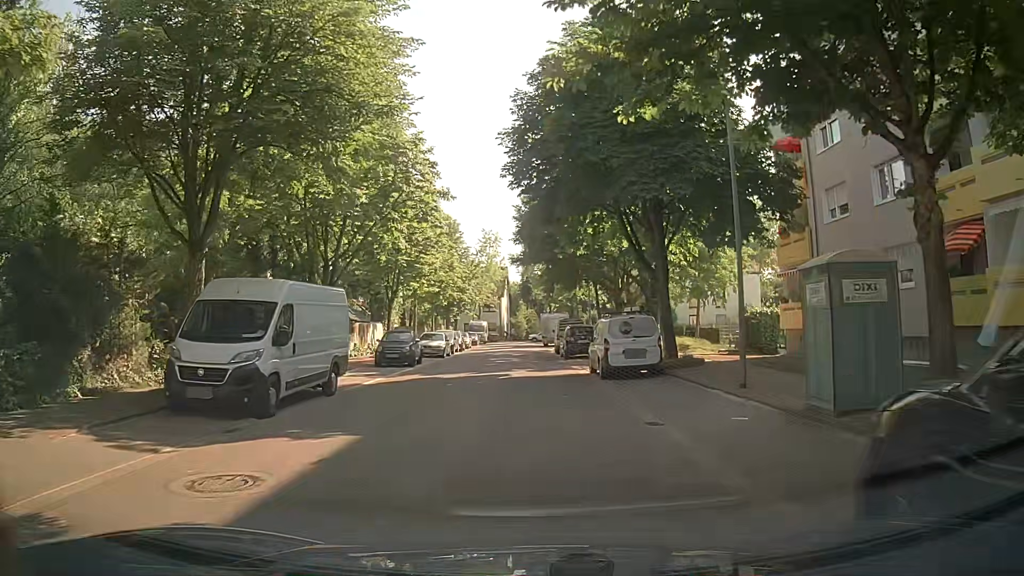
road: residential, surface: asphalt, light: Day
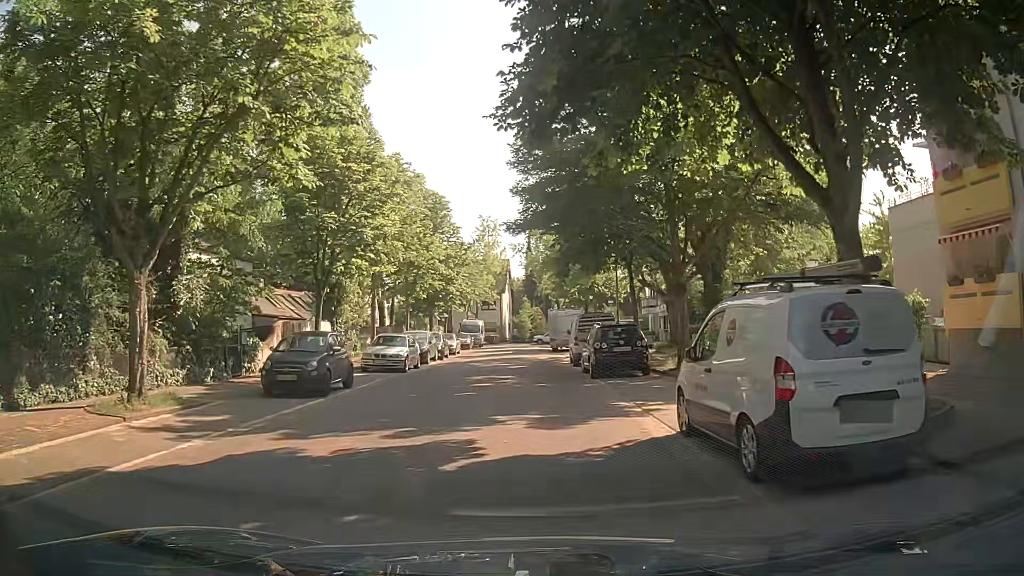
(-0.4, +12.5) m; -2°
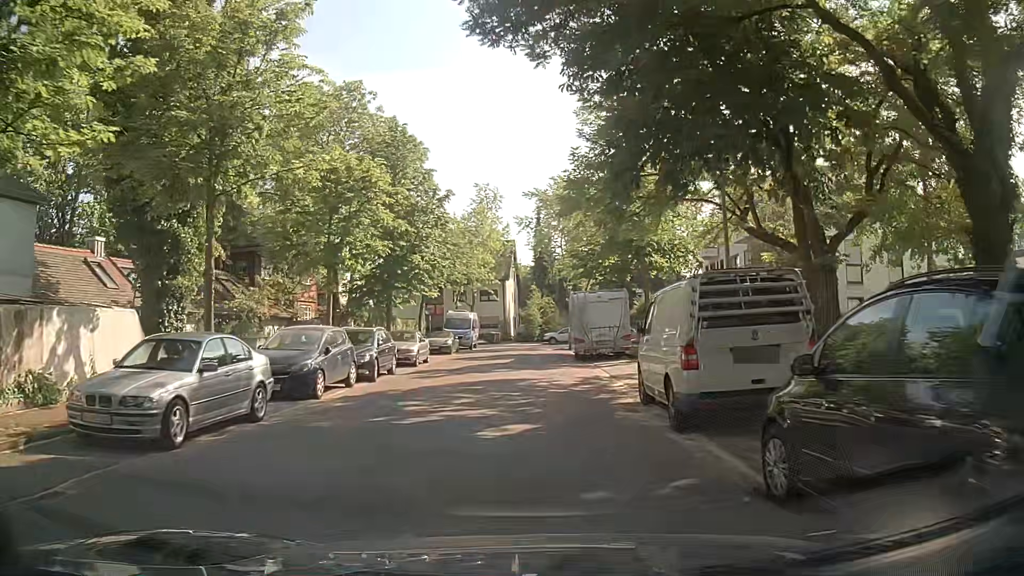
(-0.1, +17.2) m; 0°
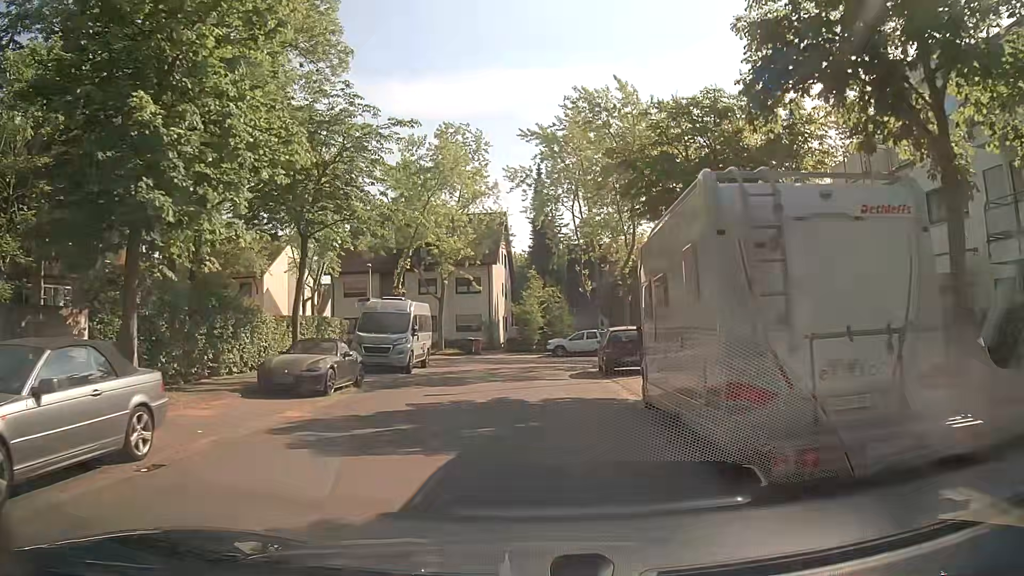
(-0.2, +21.5) m; 0°
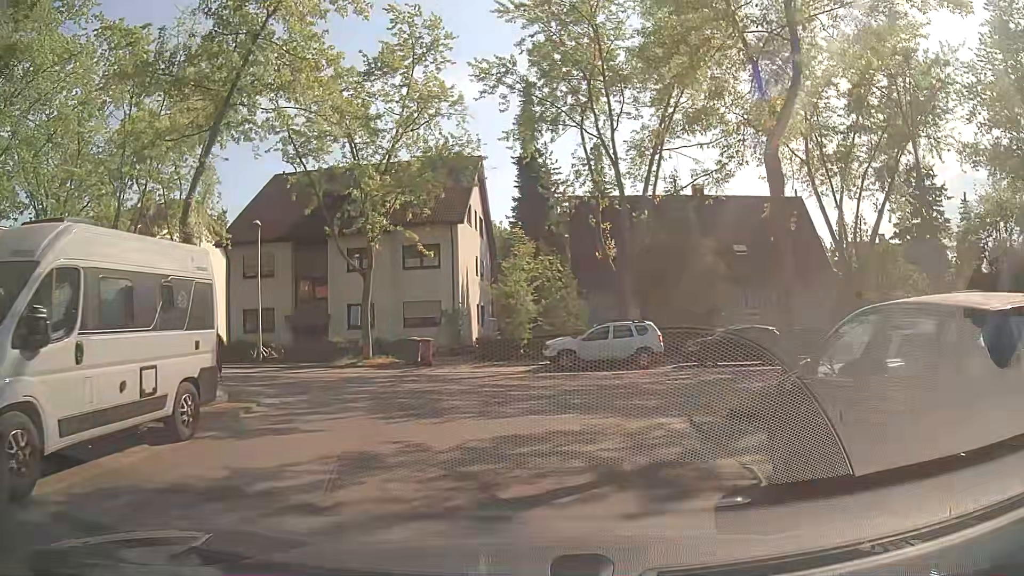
(-0.1, +17.9) m; 0°
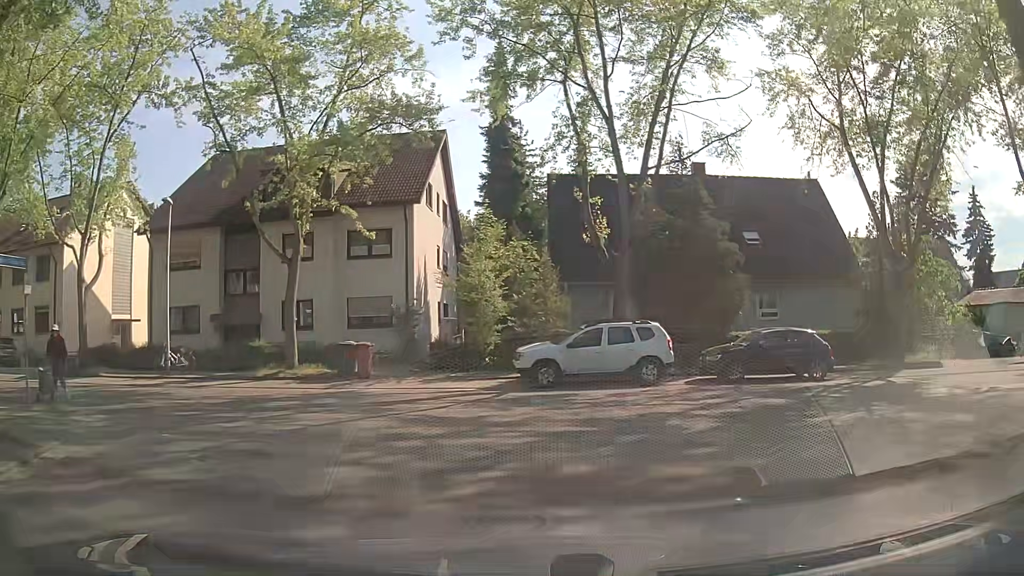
(+0.1, +5.8) m; +2°
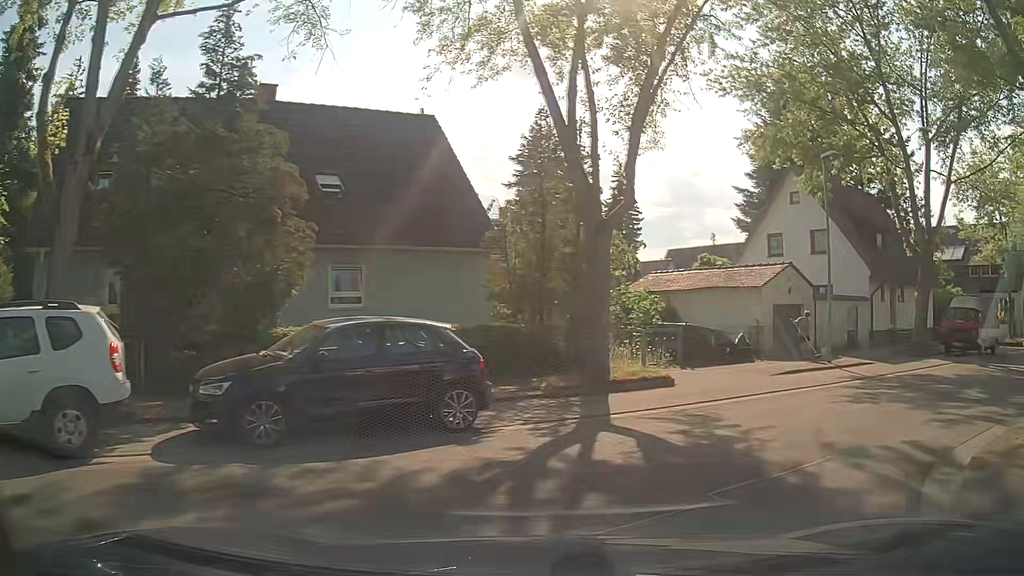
(+2.8, +10.1) m; +35°
